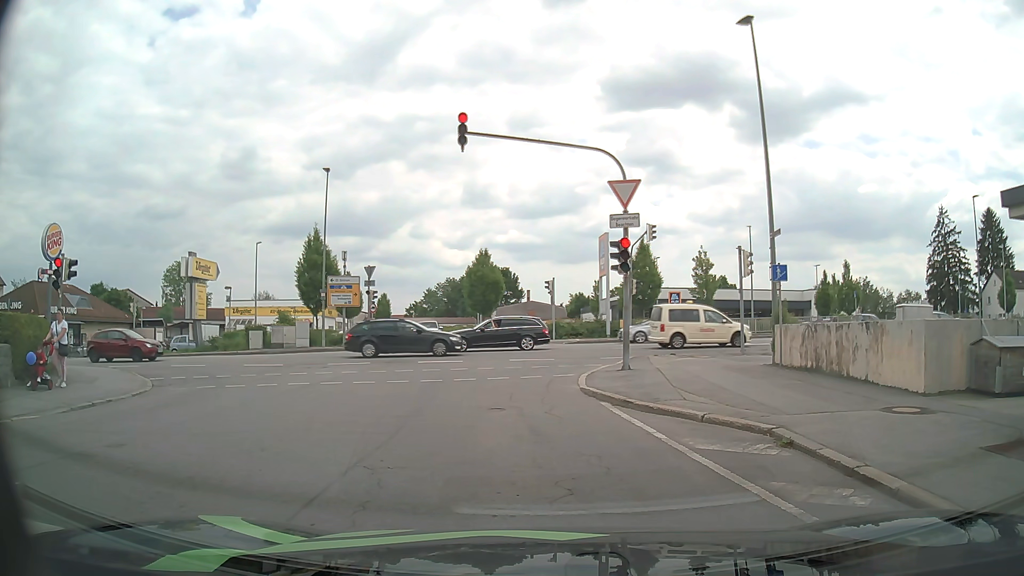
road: residential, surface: asphalt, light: Day
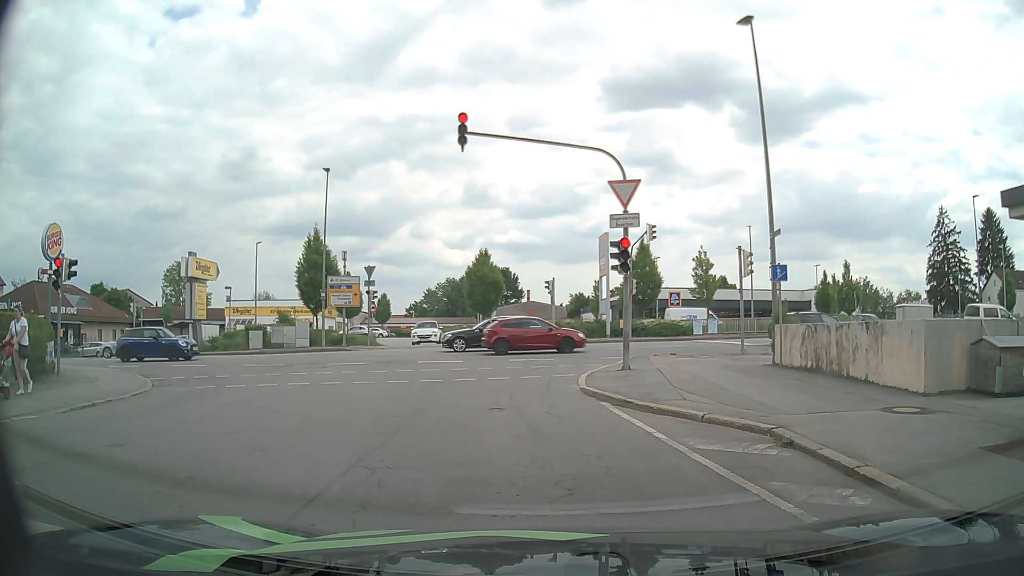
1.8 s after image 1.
(0.0, 0.0) m; 0°
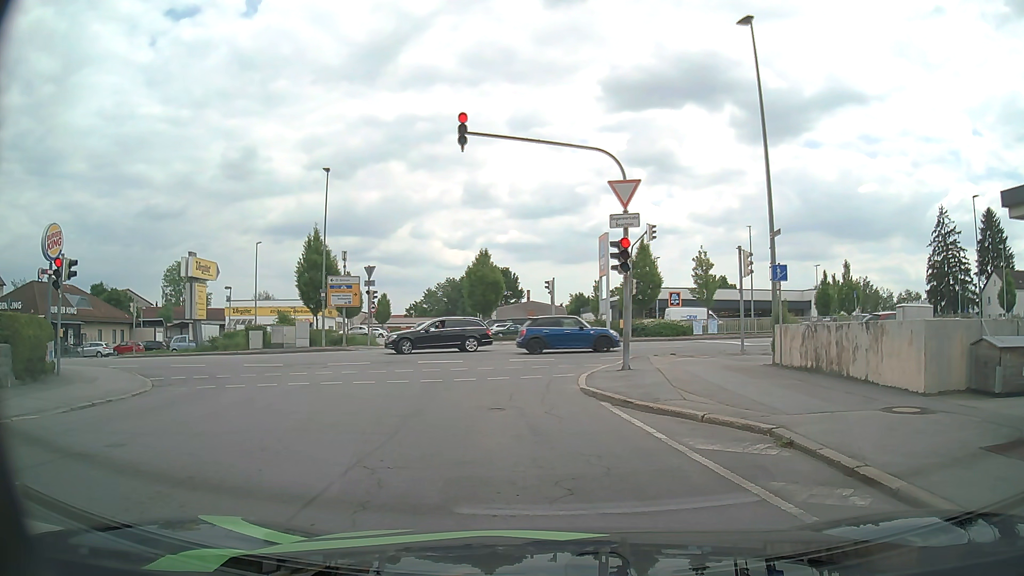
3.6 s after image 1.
(0.0, 0.0) m; 0°
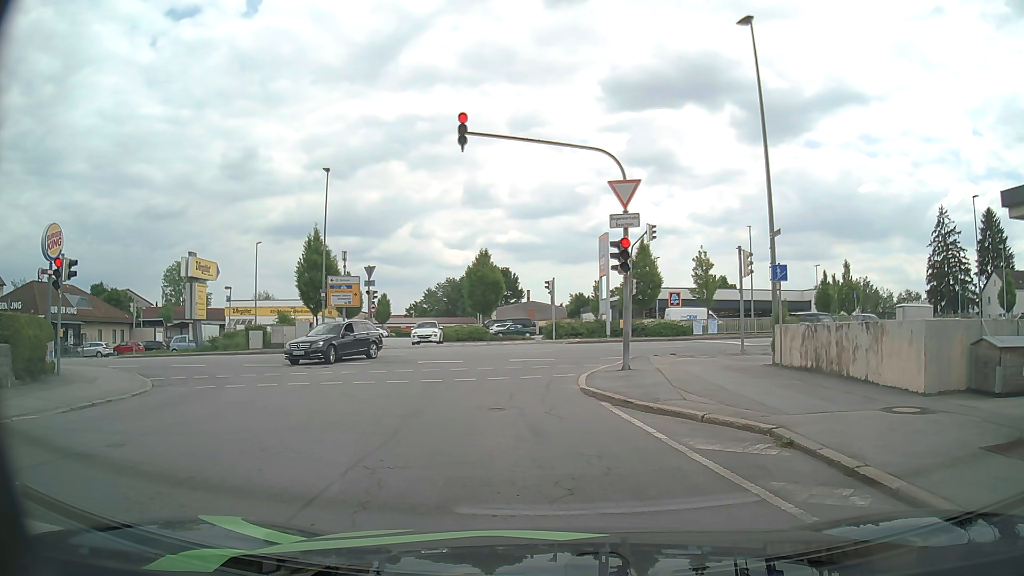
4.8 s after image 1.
(0.0, 0.0) m; 0°
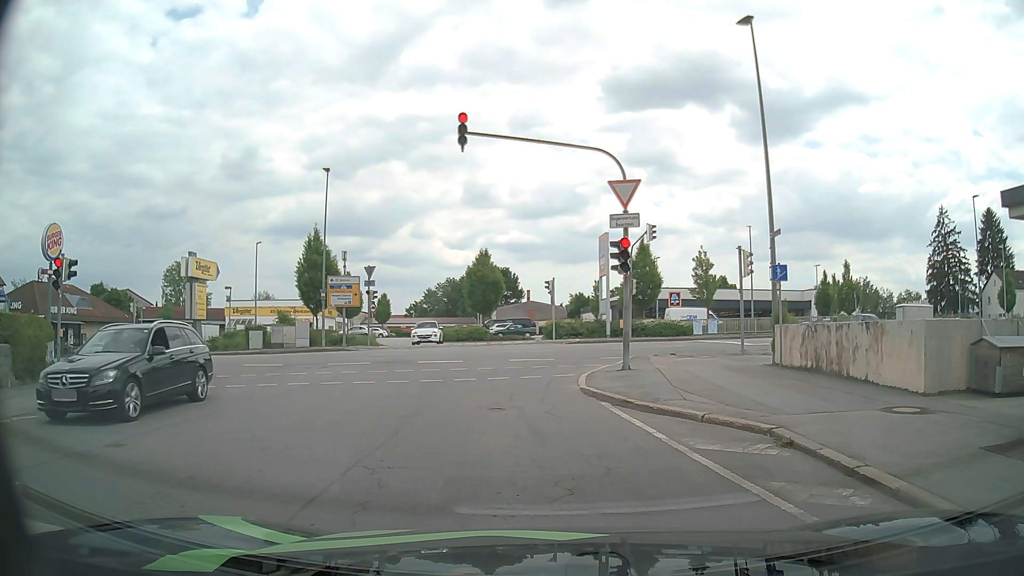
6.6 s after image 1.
(0.0, 0.0) m; 0°
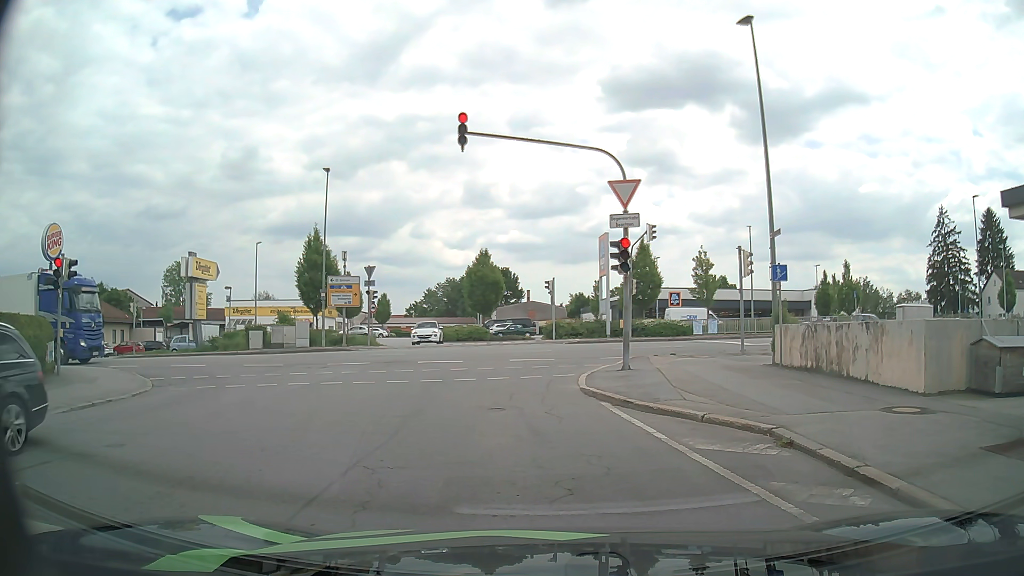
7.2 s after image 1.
(0.0, 0.0) m; 0°
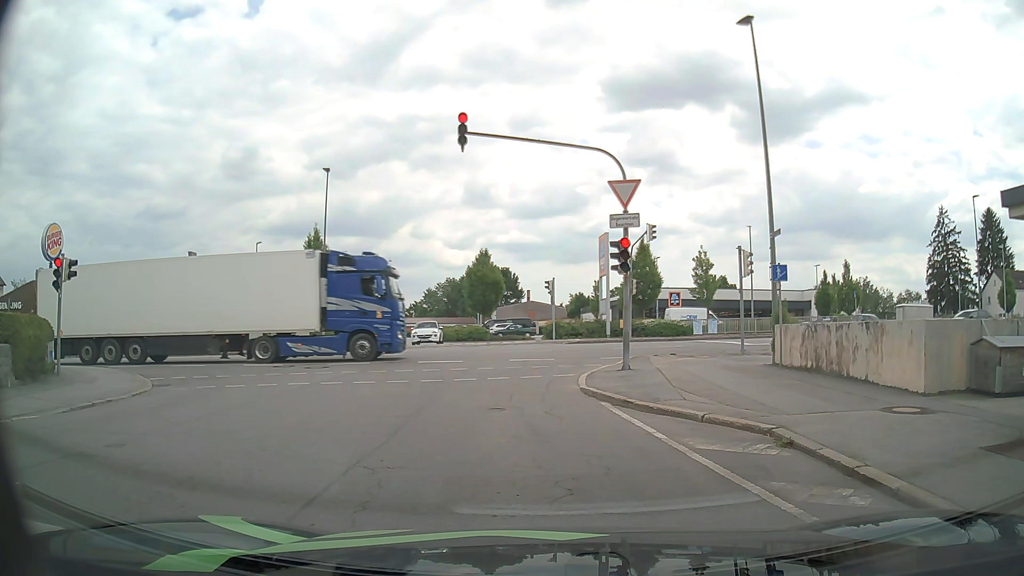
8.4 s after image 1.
(0.0, 0.0) m; 0°
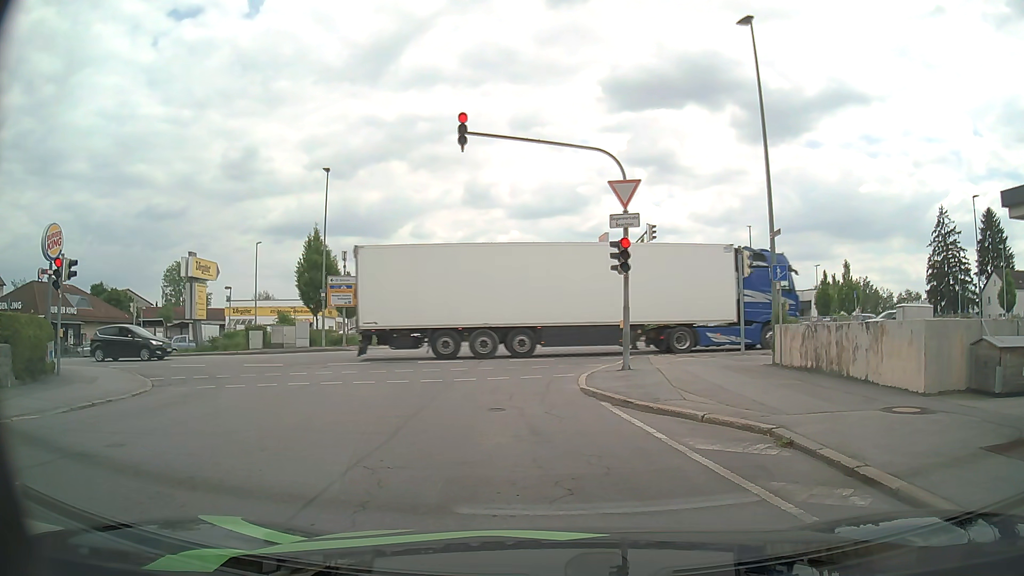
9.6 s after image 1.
(0.0, 0.0) m; 0°
(0, +10) (0, +20) (+6, +28) (+15, +30) (+25, +31) (+35, +31) (+45, +32) (+55, +32) (+65, +32) (+75, +32) m
